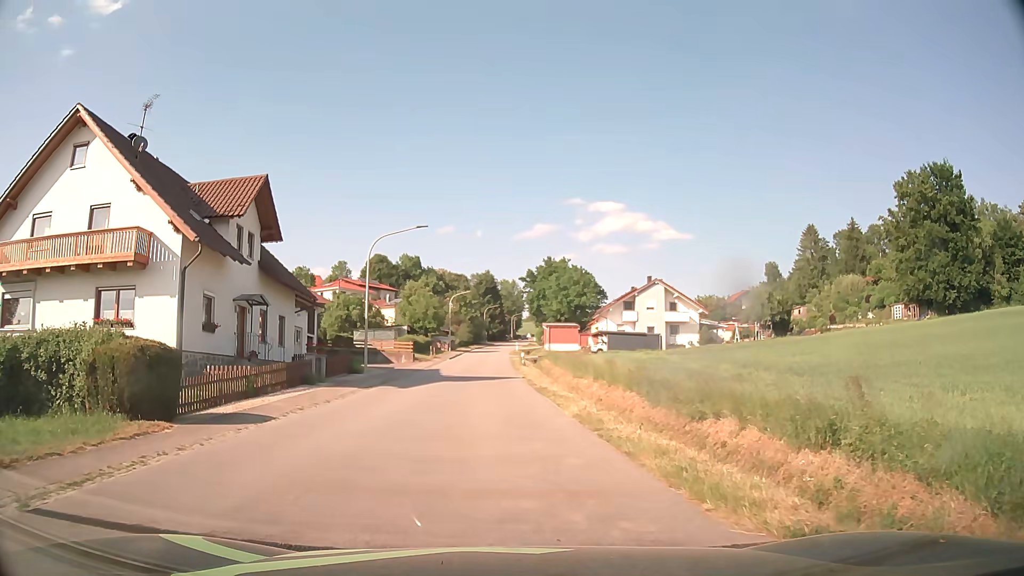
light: Day
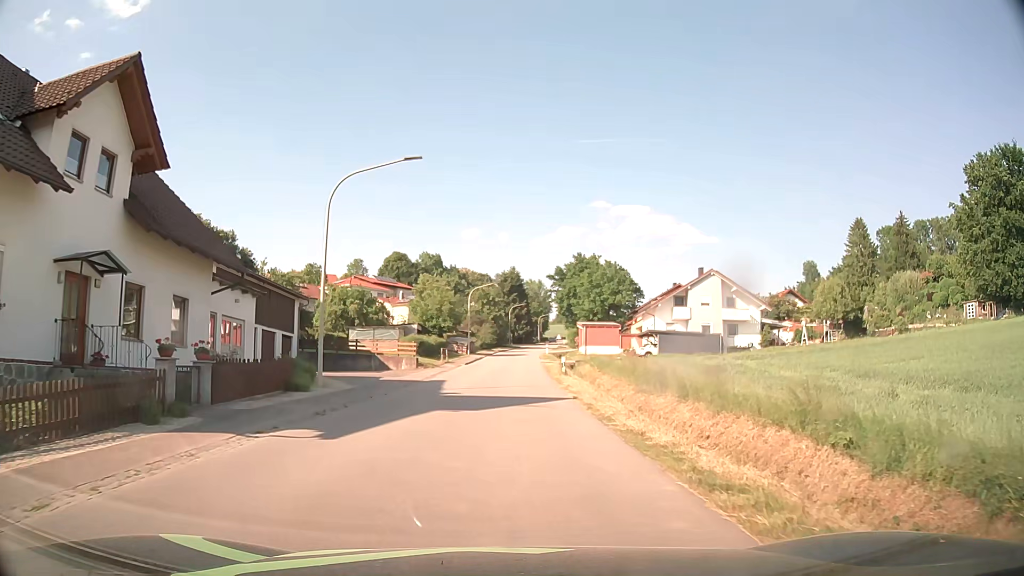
(-0.4, +13.3) m; -2°
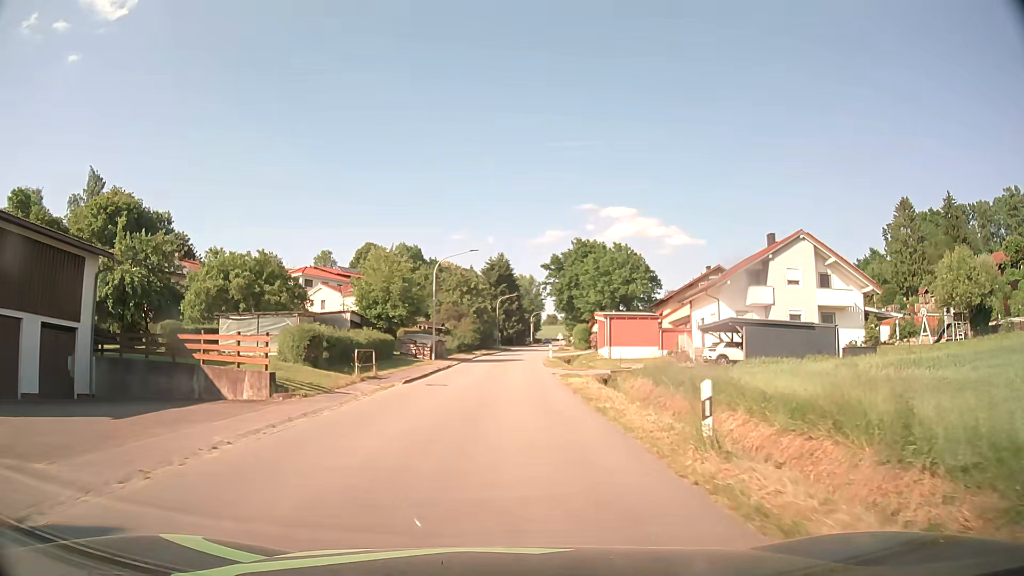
(+0.1, +25.0) m; +1°
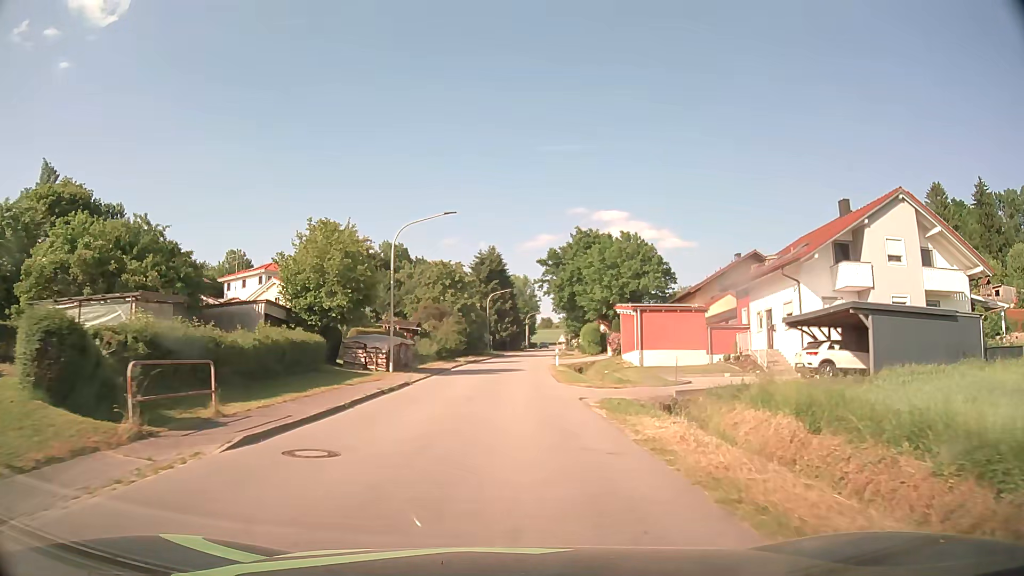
(+0.2, +14.3) m; +1°
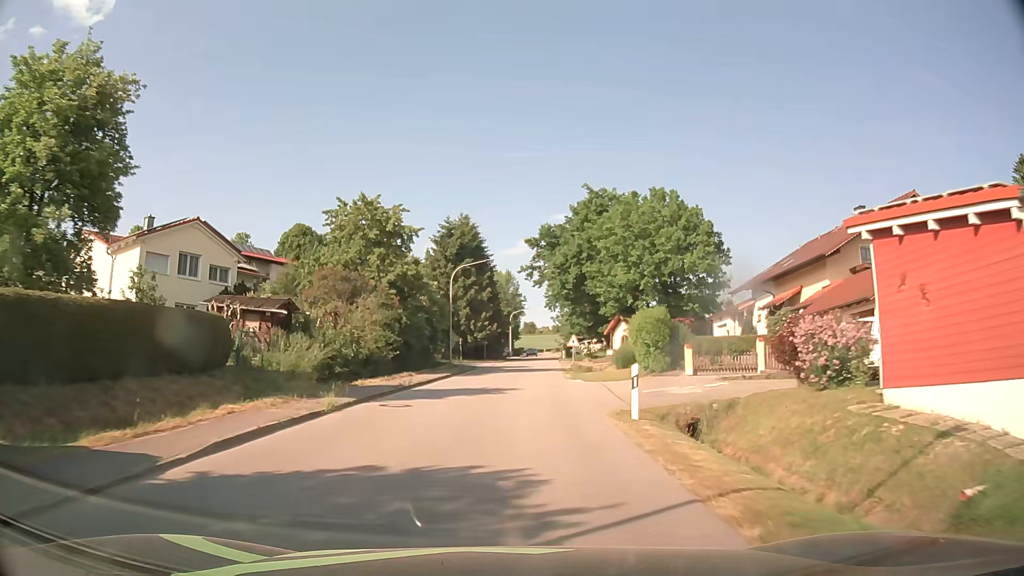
(+0.3, +30.7) m; +2°
